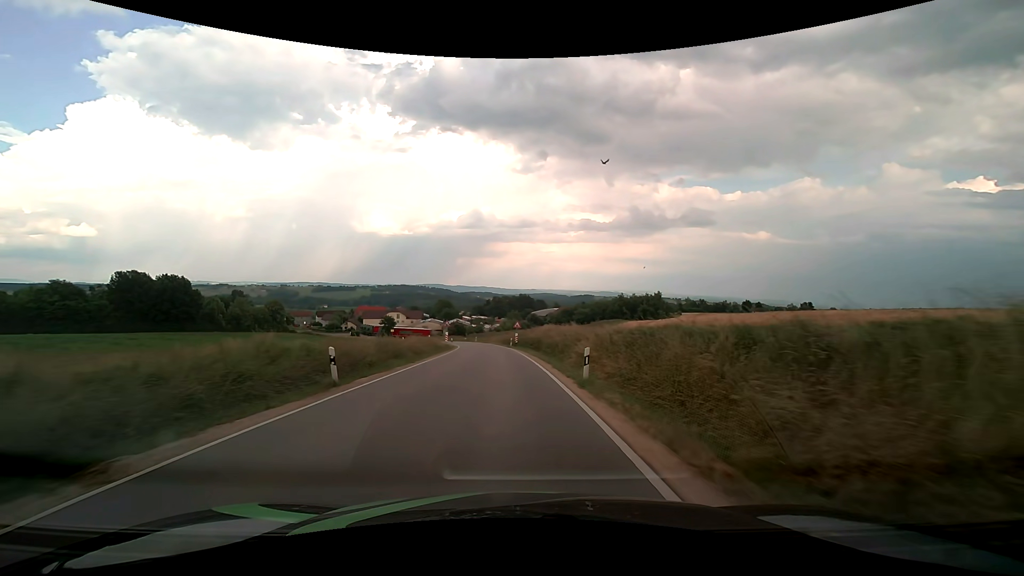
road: tertiary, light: Day
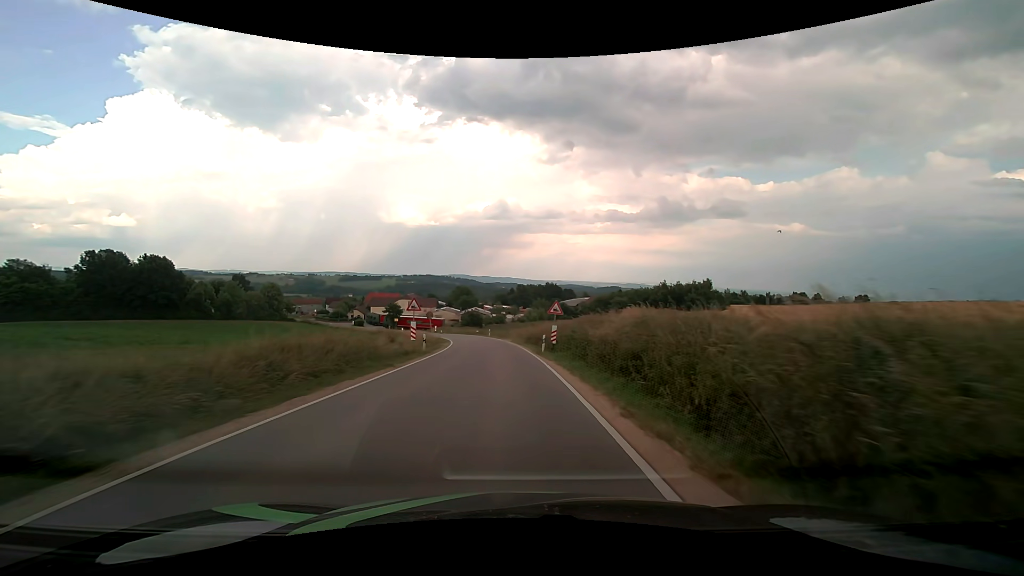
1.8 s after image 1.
(-0.6, +26.9) m; -3°
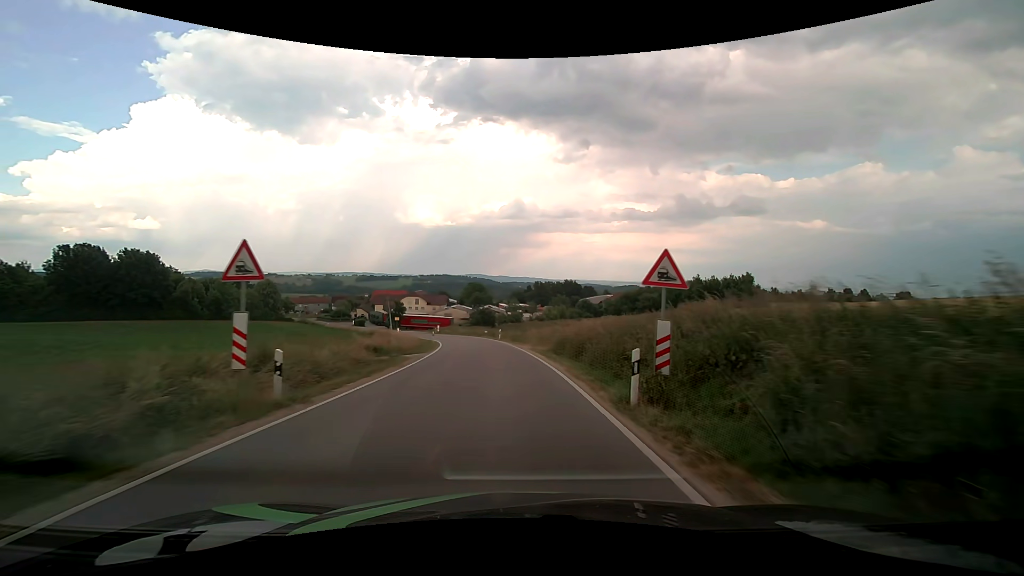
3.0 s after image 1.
(-0.3, +17.6) m; -2°
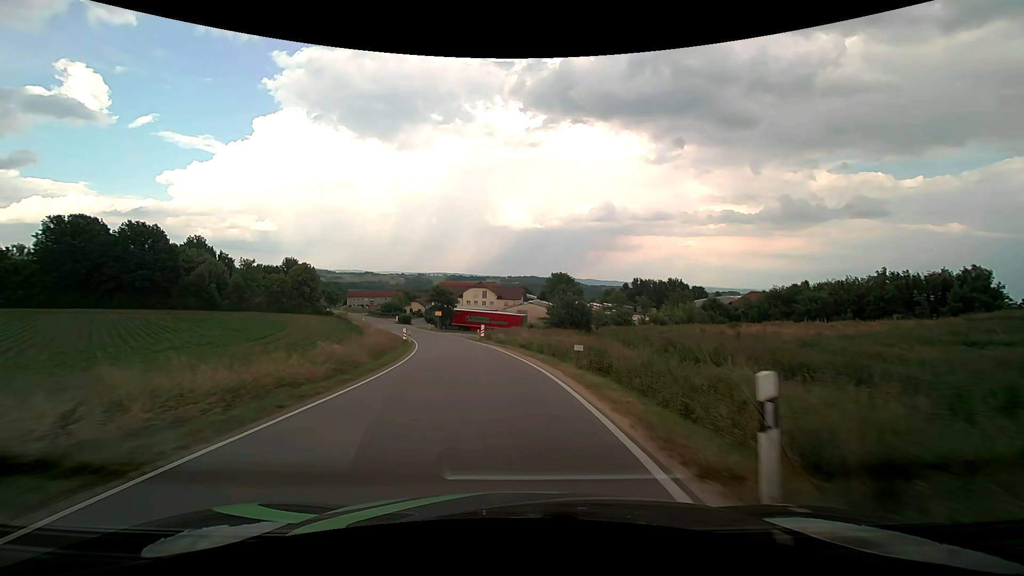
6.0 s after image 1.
(-2.6, +43.0) m; -10°
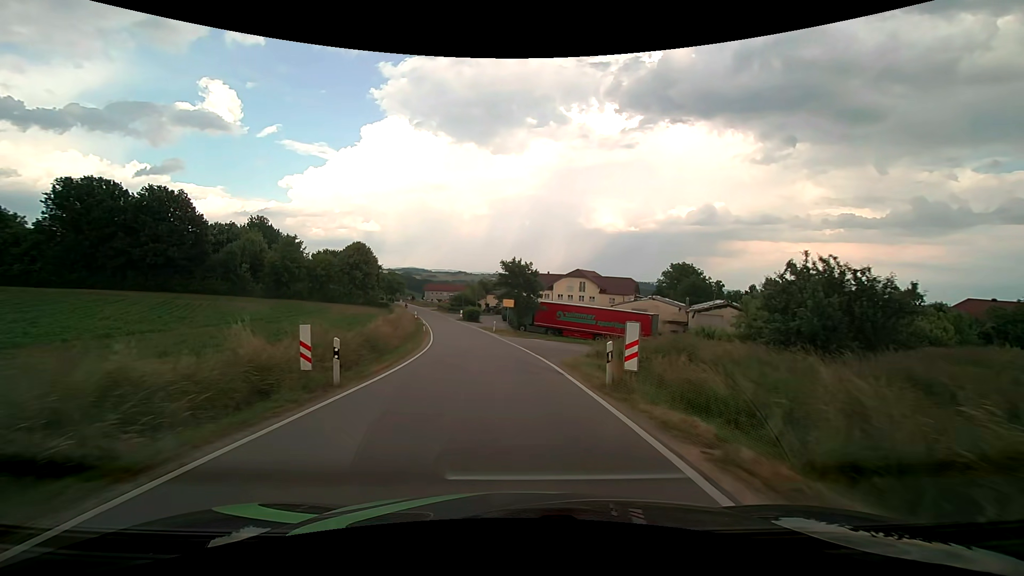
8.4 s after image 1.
(-3.2, +33.4) m; -10°
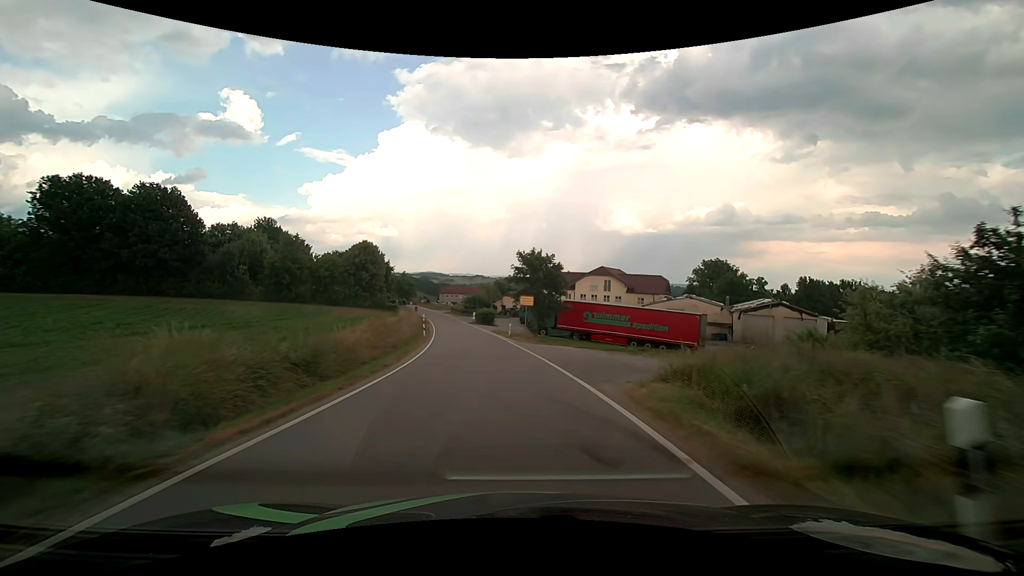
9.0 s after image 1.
(-0.1, +8.4) m; -2°
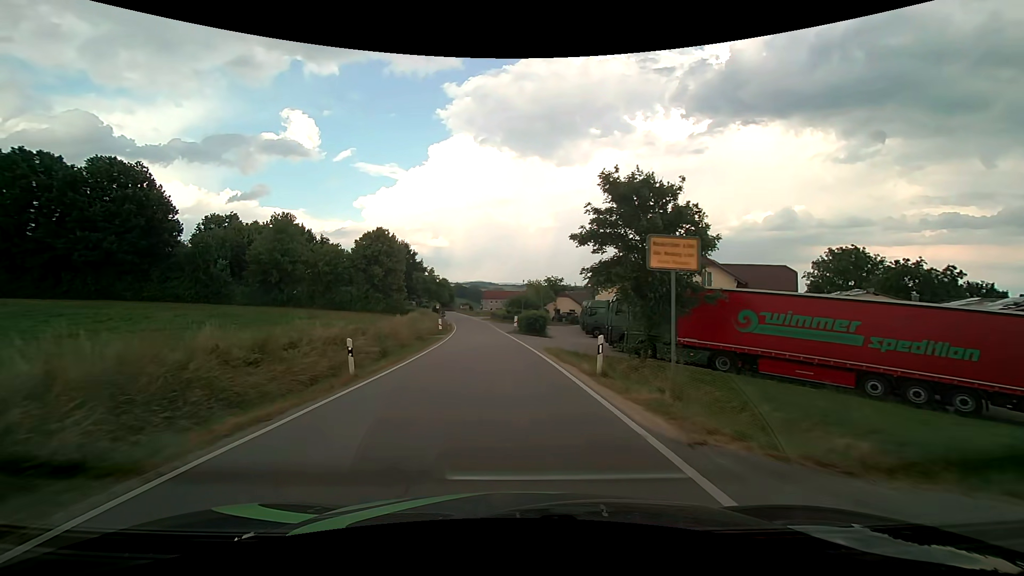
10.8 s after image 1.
(-1.3, +24.8) m; -6°
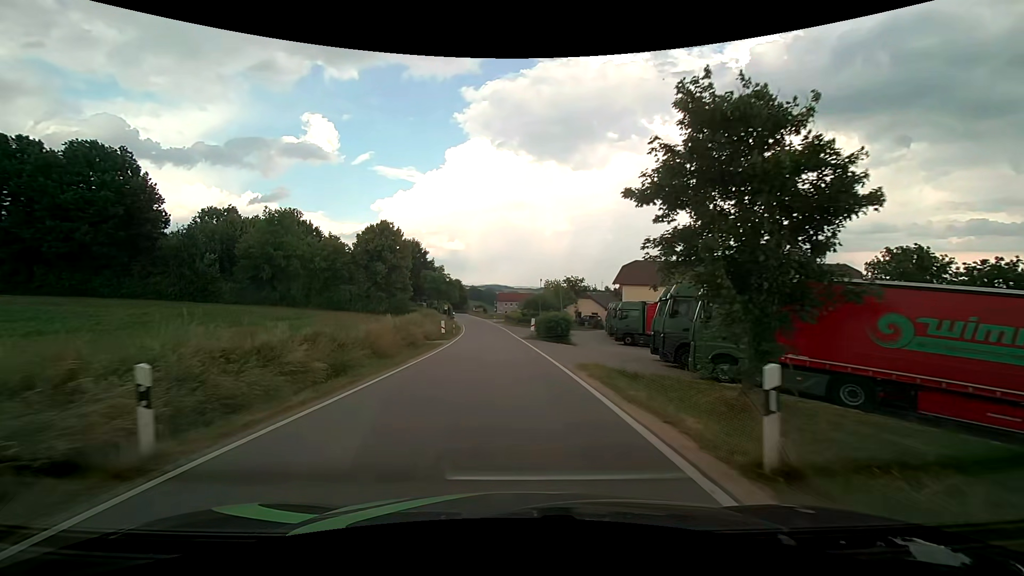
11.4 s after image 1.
(-0.1, +7.6) m; -2°
(0, +10) (0, +20) (-1, +30) (-1, +40) (-2, +50) (-3, +60) (-4, +70) (-5, +80) (-6, +90) (-8, +100) m
